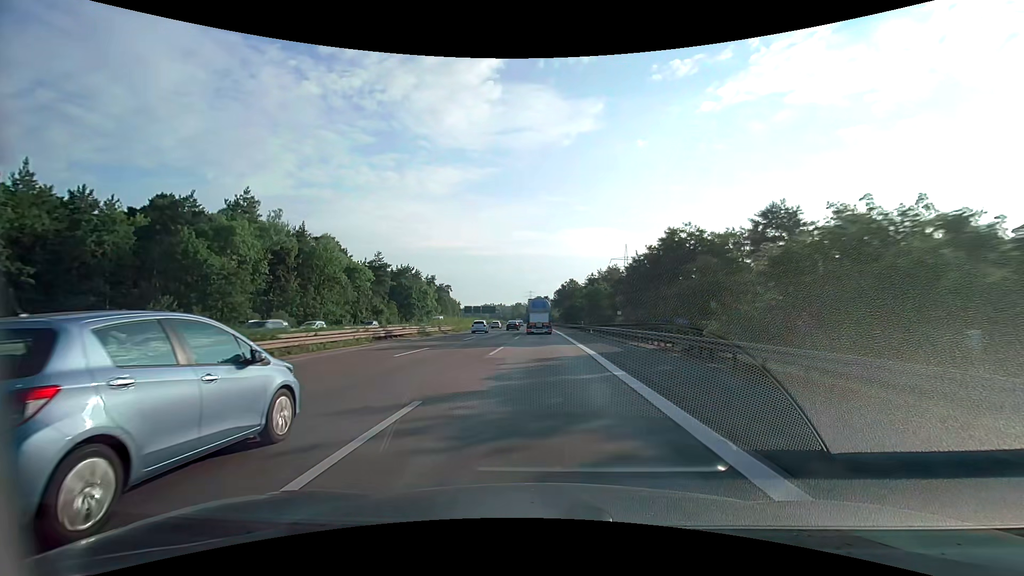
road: motorway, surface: asphalt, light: Day
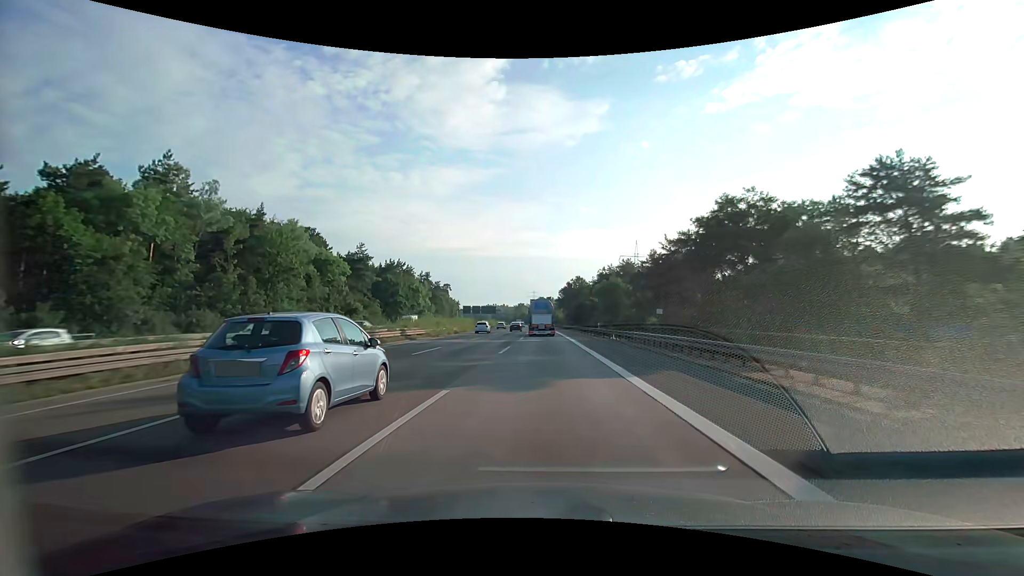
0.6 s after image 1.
(-0.1, +15.5) m; 0°
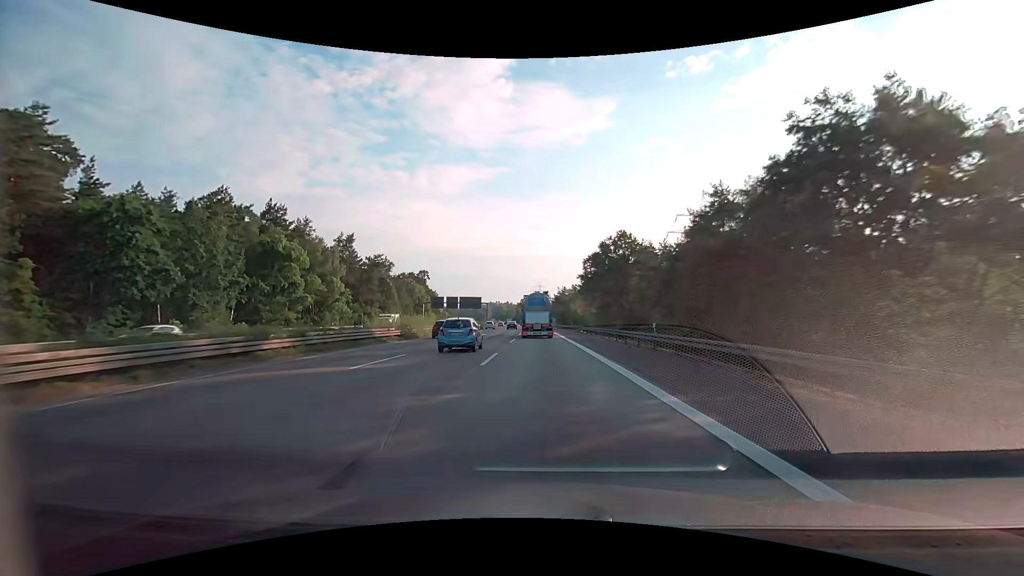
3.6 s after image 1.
(-0.3, +77.7) m; -1°
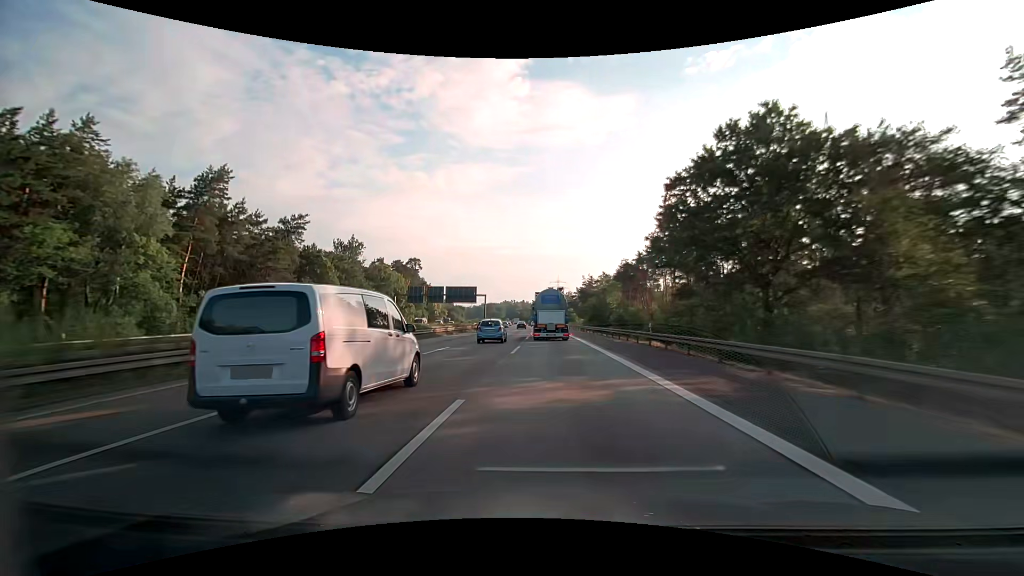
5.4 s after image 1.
(-0.6, +47.1) m; -2°
(0, +10) (0, +20) (0, +30) (-1, +40) (-1, +50) (-2, +60) (-2, +70) (-3, +80) (-3, +90) (-4, +100) m
